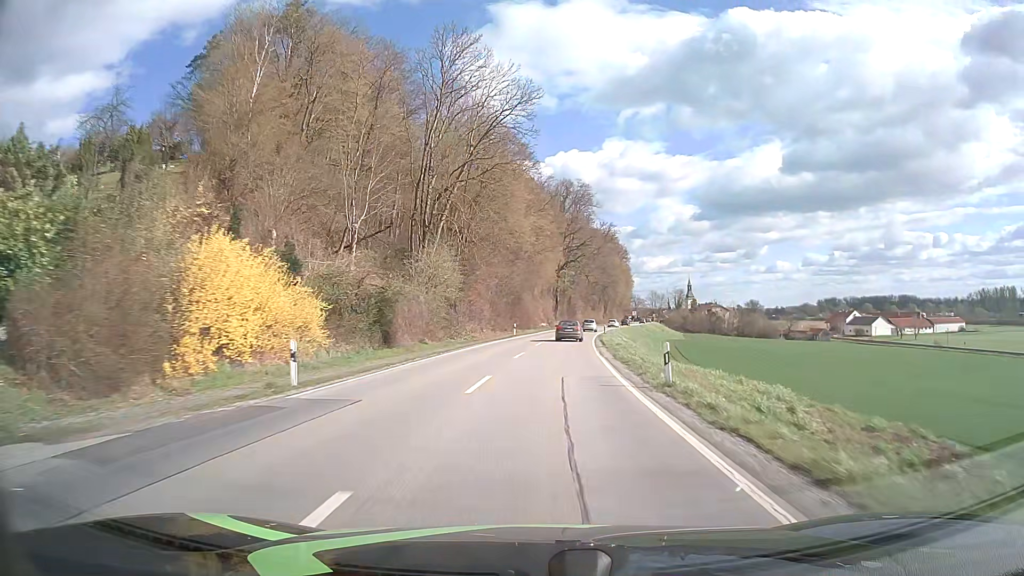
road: secondary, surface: asphalt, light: Day
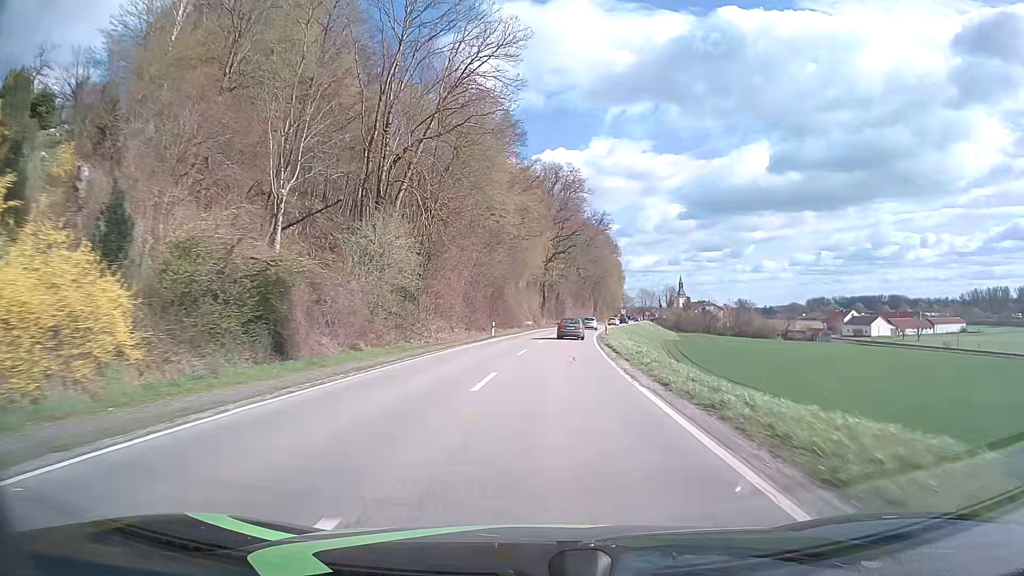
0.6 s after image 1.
(+0.1, +12.4) m; +1°
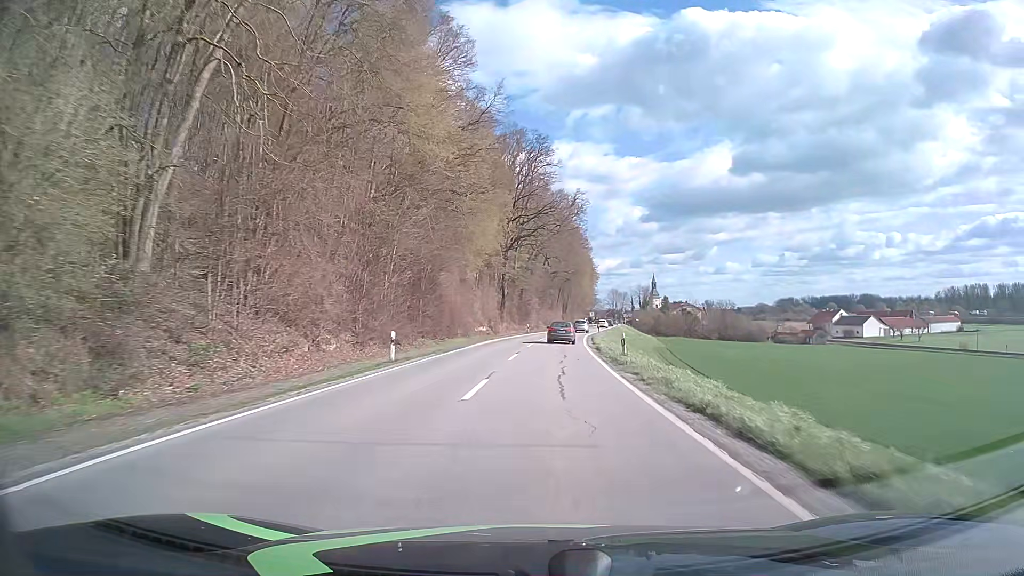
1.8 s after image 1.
(+0.7, +24.8) m; +3°
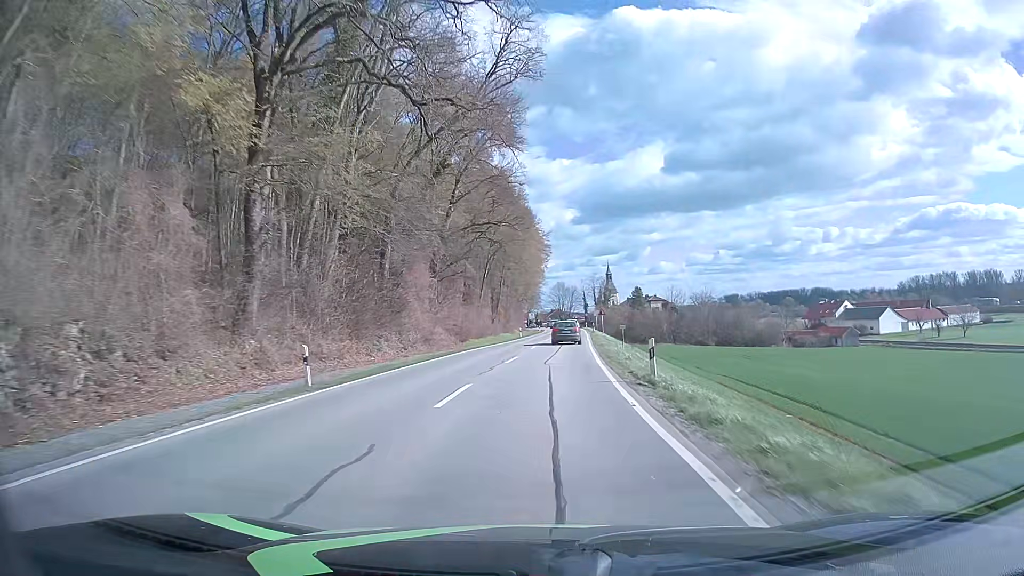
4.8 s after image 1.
(+3.0, +61.2) m; +5°
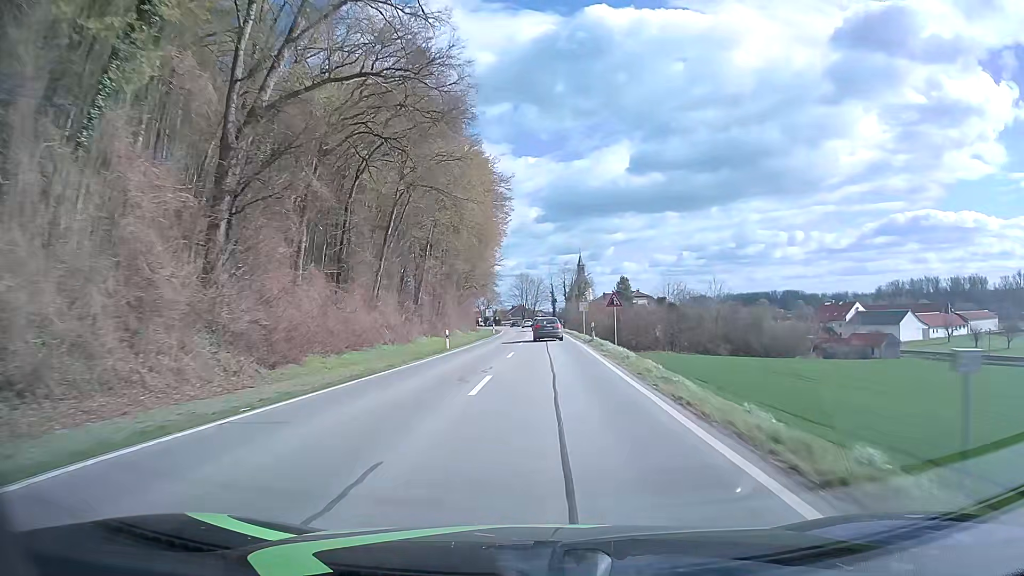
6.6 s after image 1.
(+1.4, +35.1) m; +4°
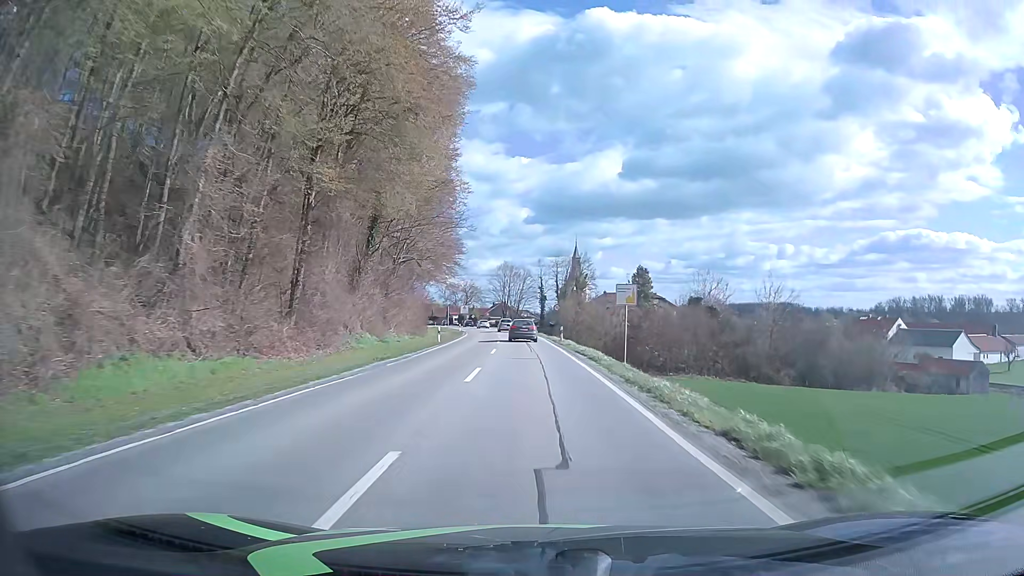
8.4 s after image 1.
(+0.2, +33.3) m; +1°
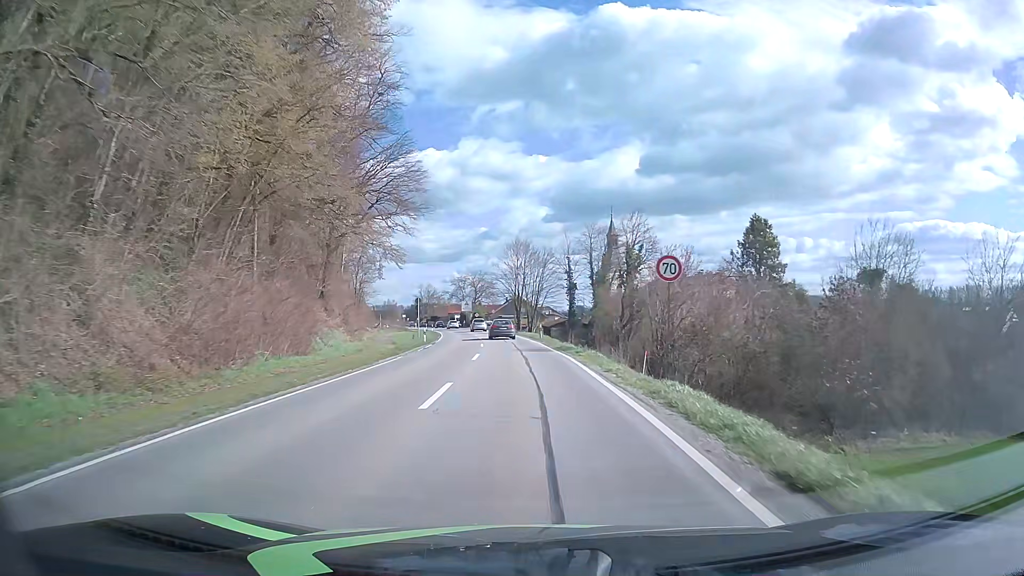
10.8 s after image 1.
(-0.5, +40.7) m; -2°
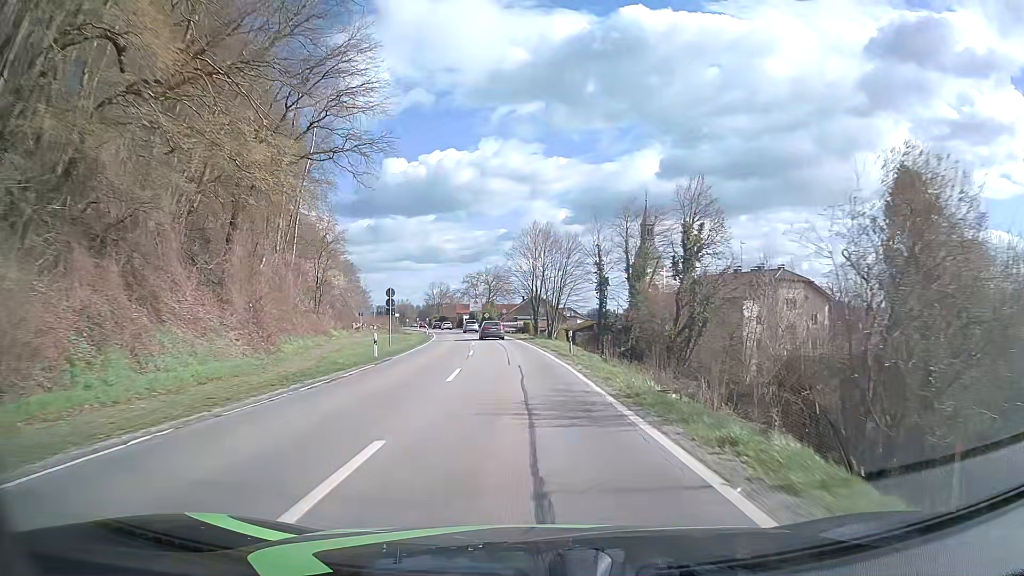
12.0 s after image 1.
(-0.2, +18.8) m; -2°
(0, +10) (0, +20) (-1, +30) (-2, +40) (-3, +50) (-4, +60) (-5, +70) (-7, +80) (-8, +89) (-10, +99) m
